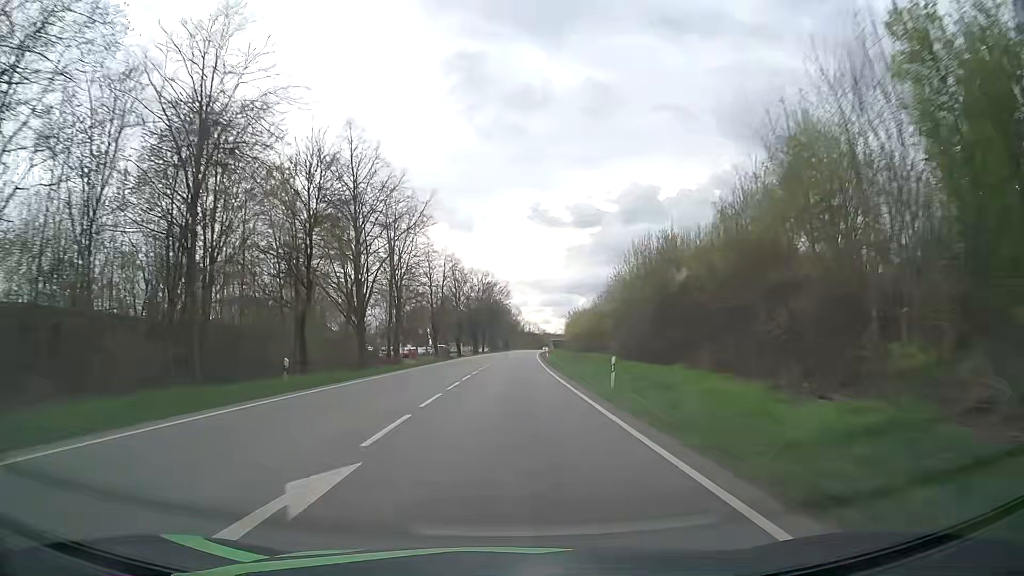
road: primary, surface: asphalt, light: Day
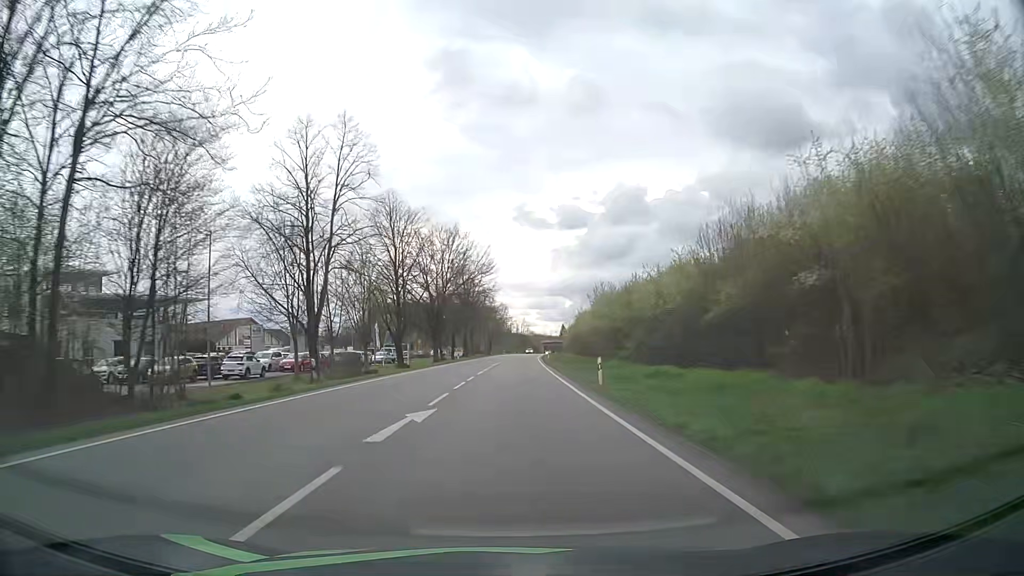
(+0.6, +46.7) m; +1°
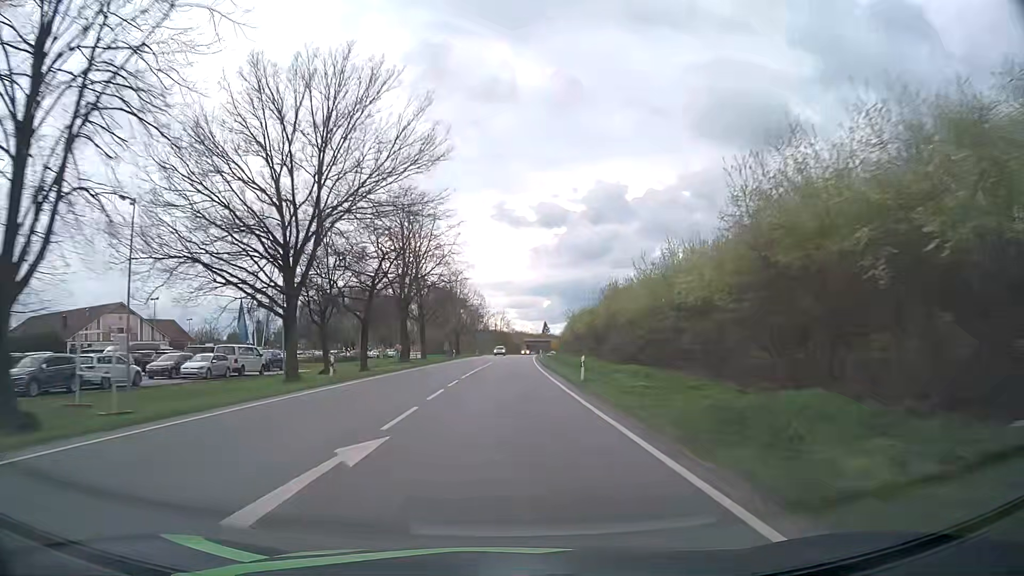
(+0.7, +46.7) m; +2°
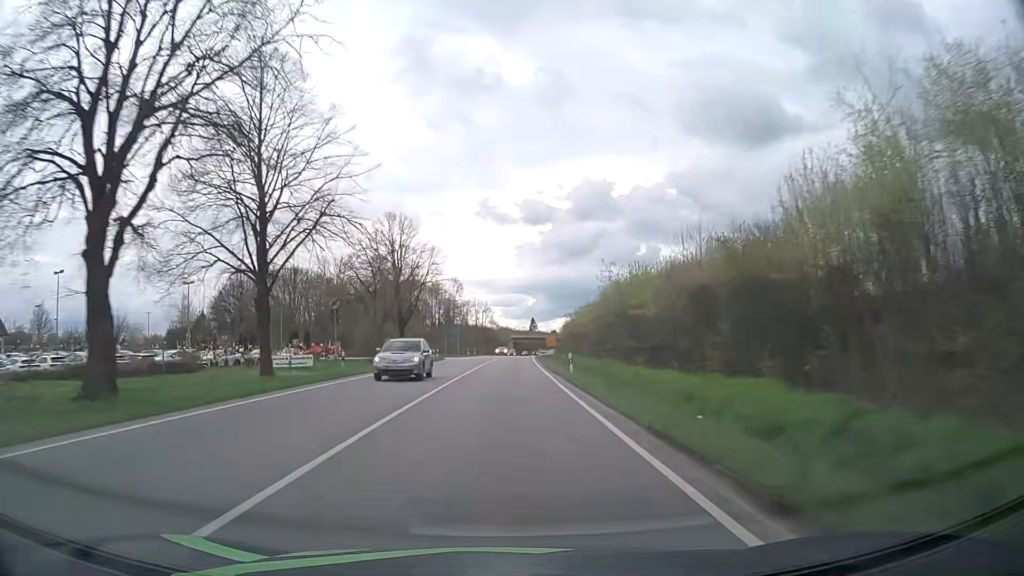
(+0.5, +46.7) m; +1°
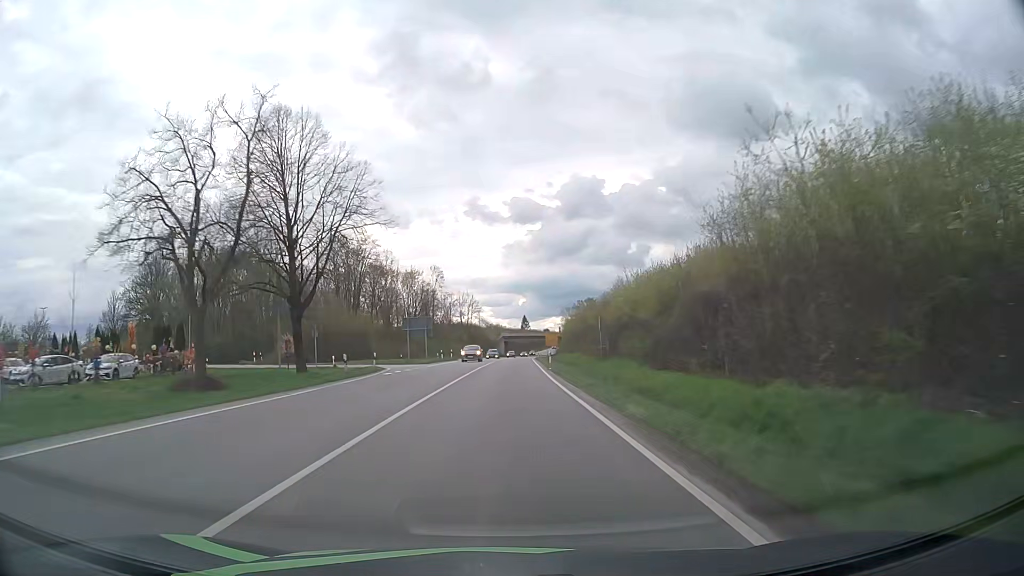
(+0.3, +31.1) m; +1°
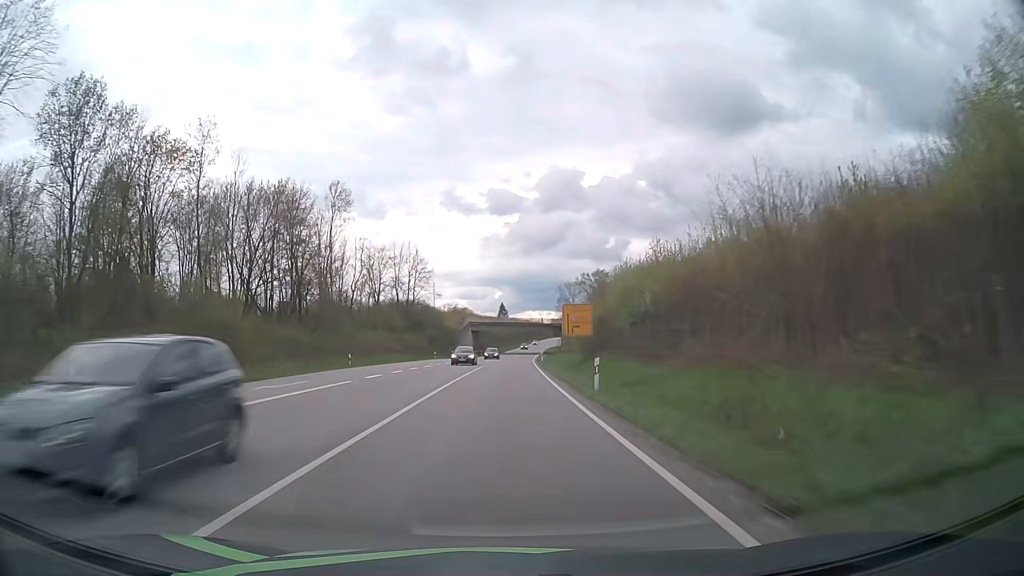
(+1.2, +77.9) m; +2°
(0, +10) (0, +20) (0, +30) (0, +40) (+1, +50) (+1, +60) (+1, +70) (+1, +80) (+2, +90) (+2, +100) m
